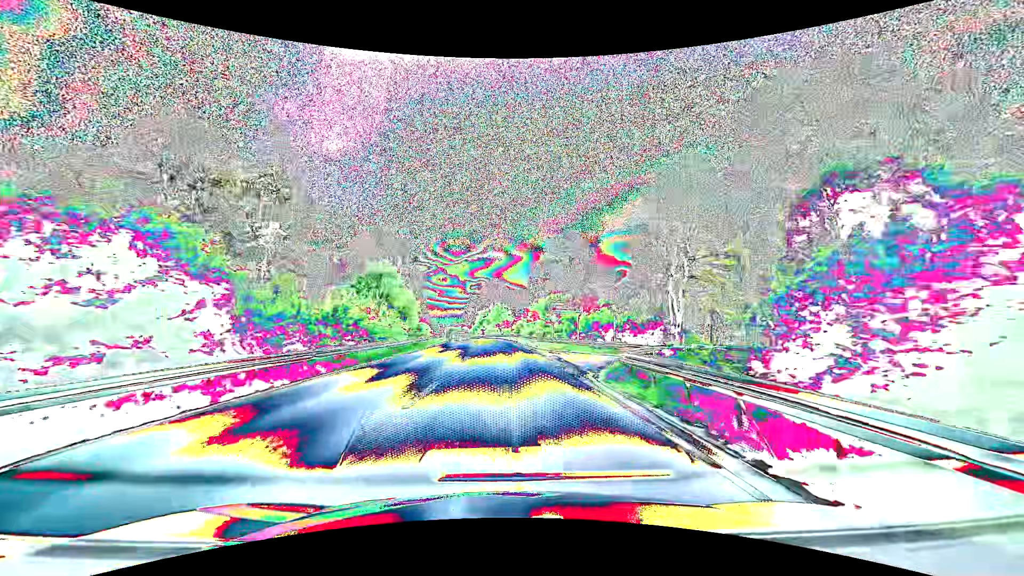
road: primary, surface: asphalt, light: Day
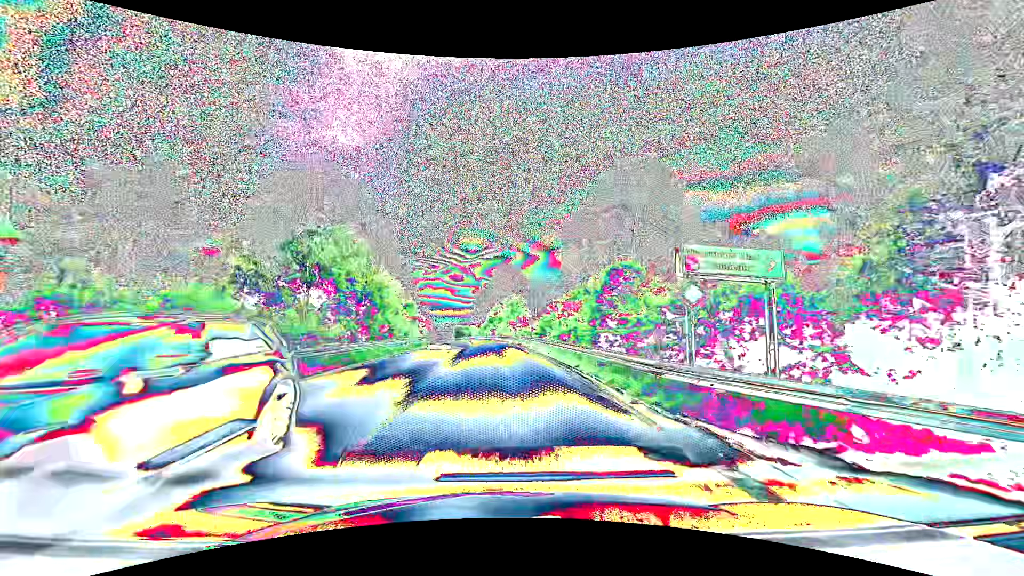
(-0.3, +26.8) m; -2°
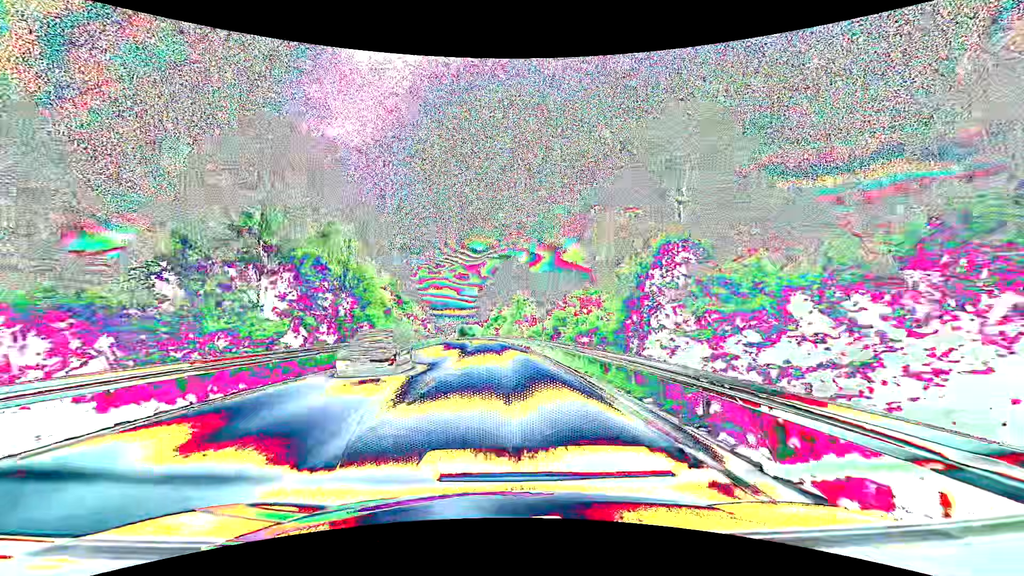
(0.0, +8.4) m; 0°
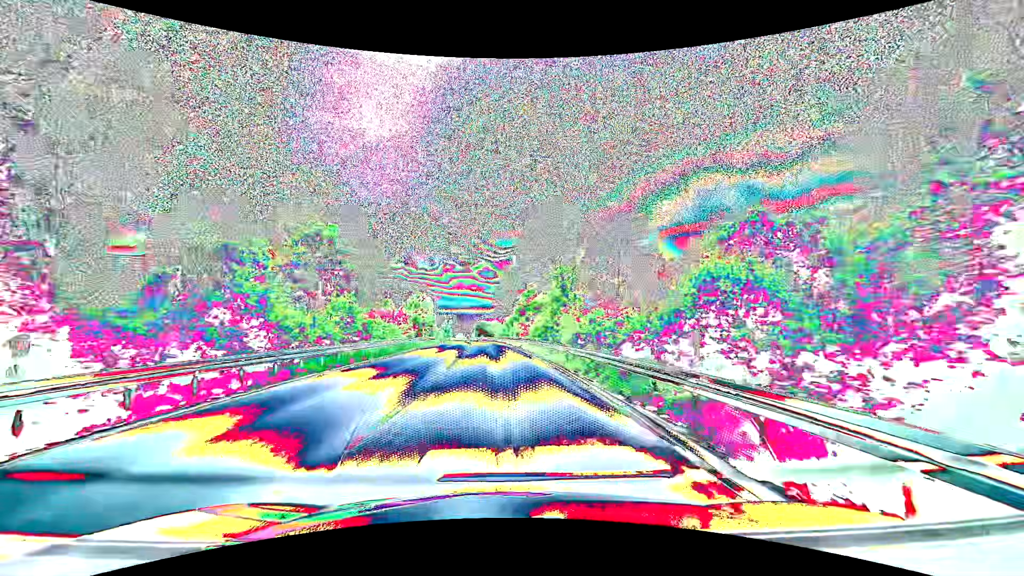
(-1.0, +39.8) m; -3°
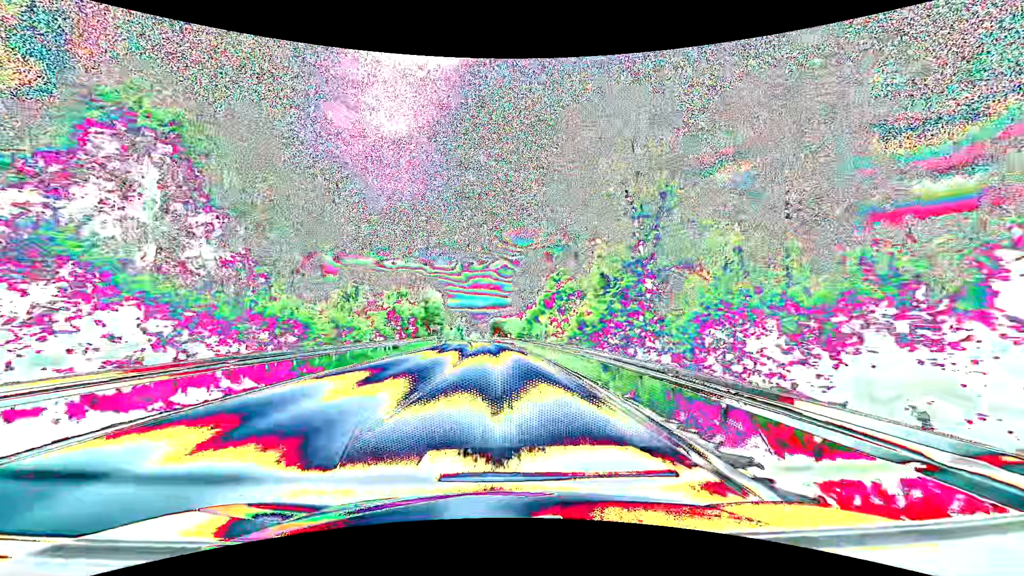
(-0.5, +23.1) m; -2°
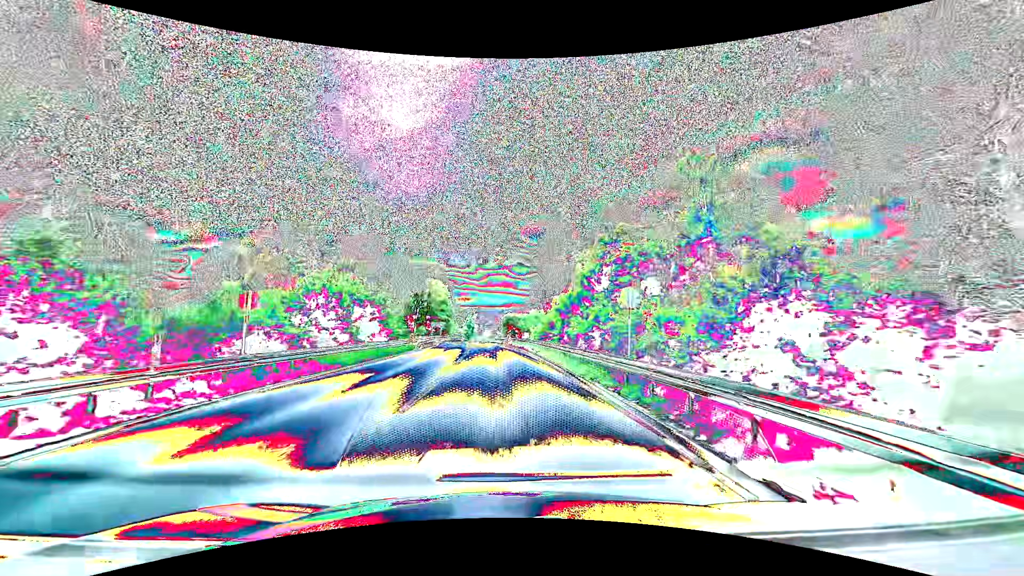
(-0.3, +23.0) m; -2°
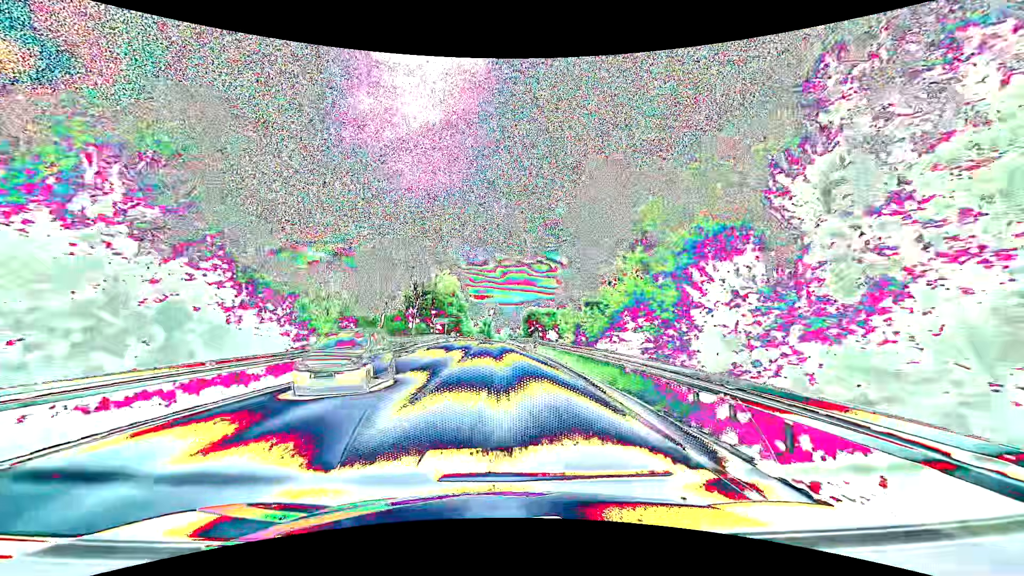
(-0.5, +23.0) m; -2°
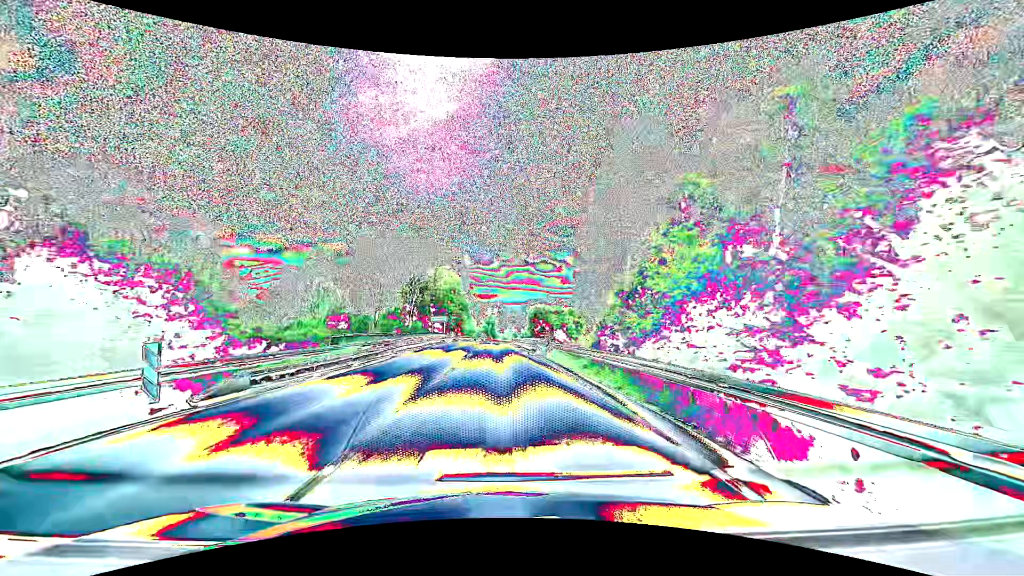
(0.0, +7.7) m; 0°
(0, +10) (0, +20) (0, +30) (-1, +40) (-1, +50) (-1, +60) (-1, +70) (-2, +80) (-2, +90) (-2, +100) m
